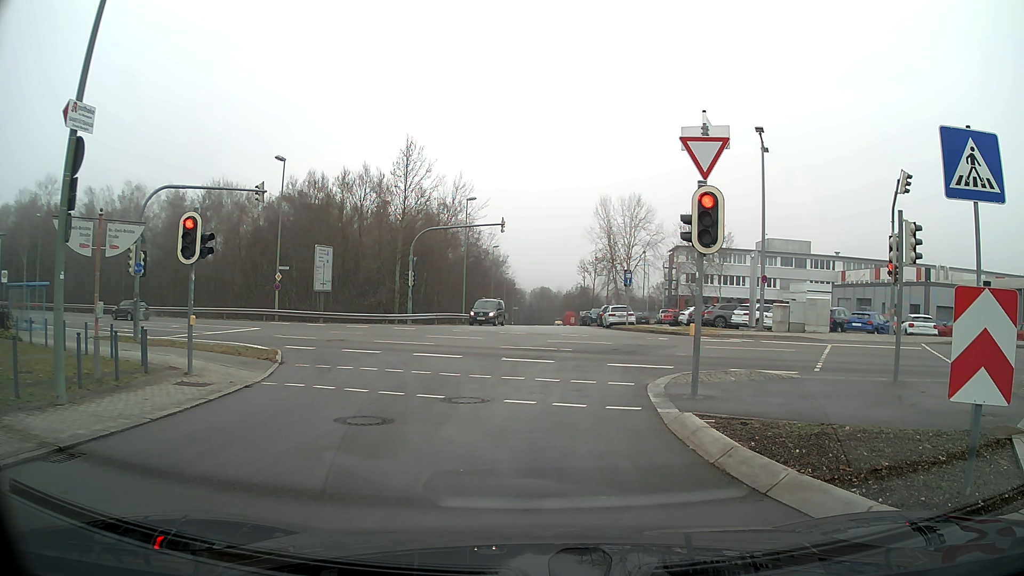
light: Day
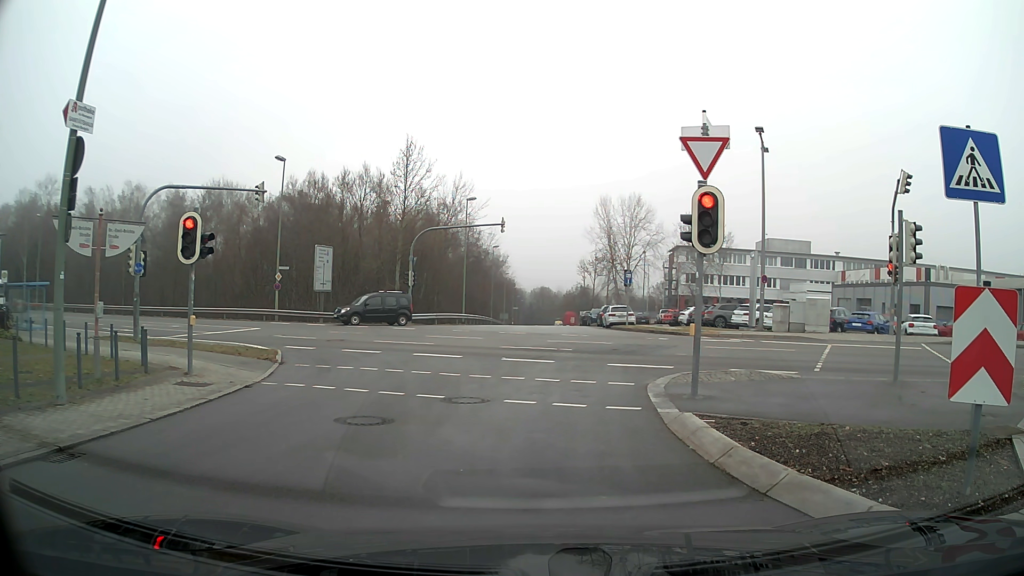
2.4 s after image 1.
(0.0, 0.0) m; 0°
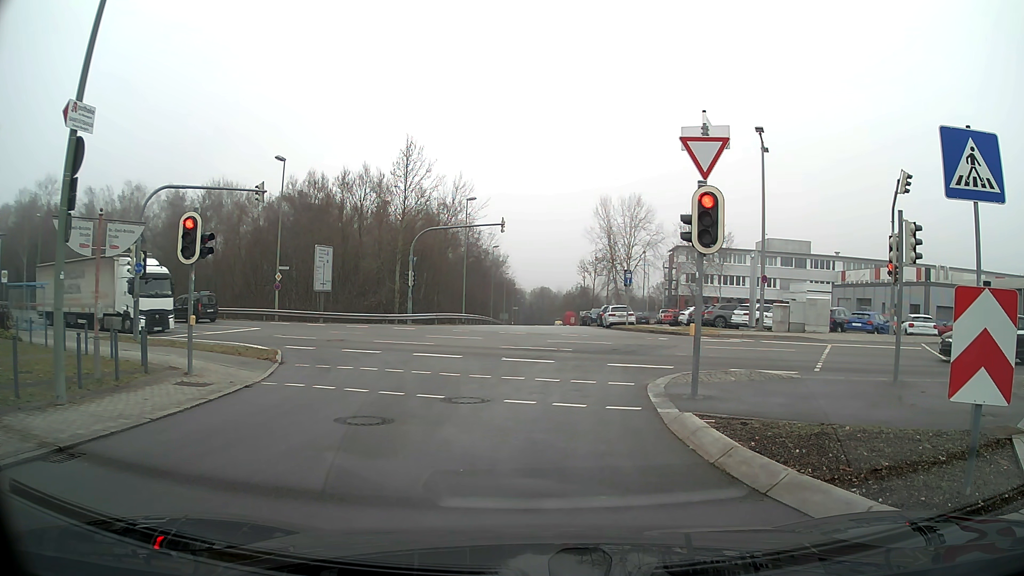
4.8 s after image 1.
(0.0, 0.0) m; 0°
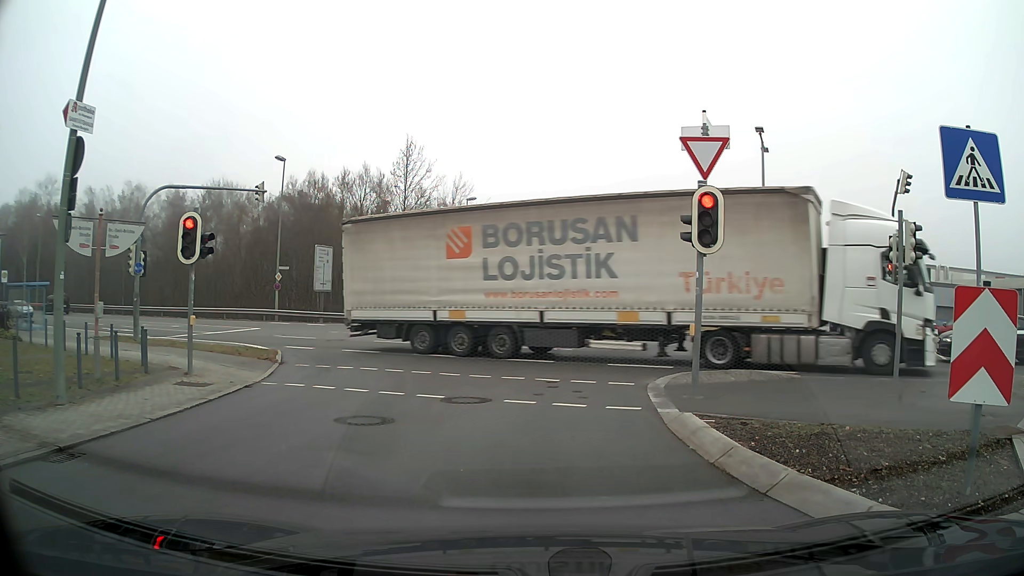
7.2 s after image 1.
(0.0, 0.0) m; 0°
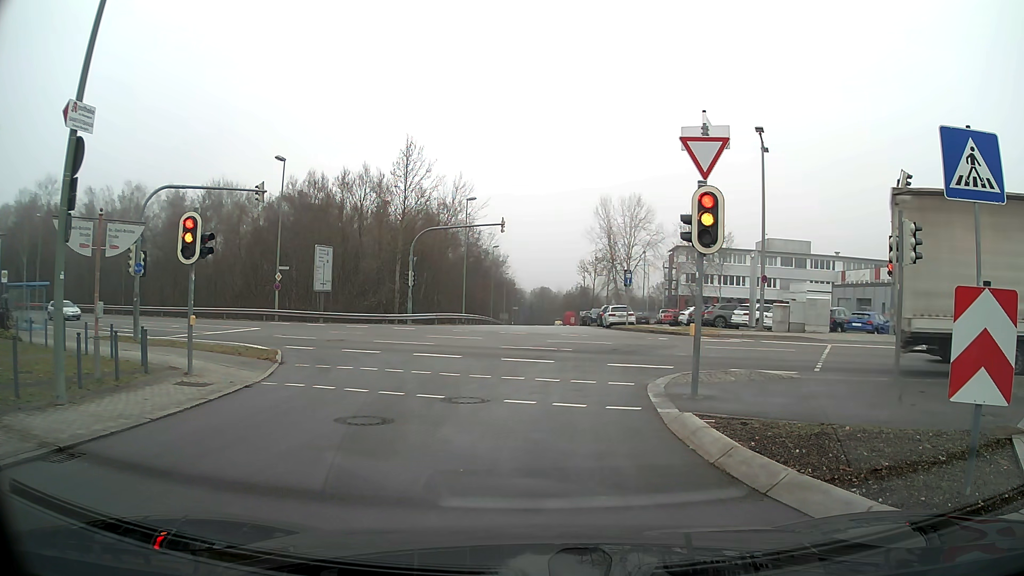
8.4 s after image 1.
(0.0, 0.0) m; 0°
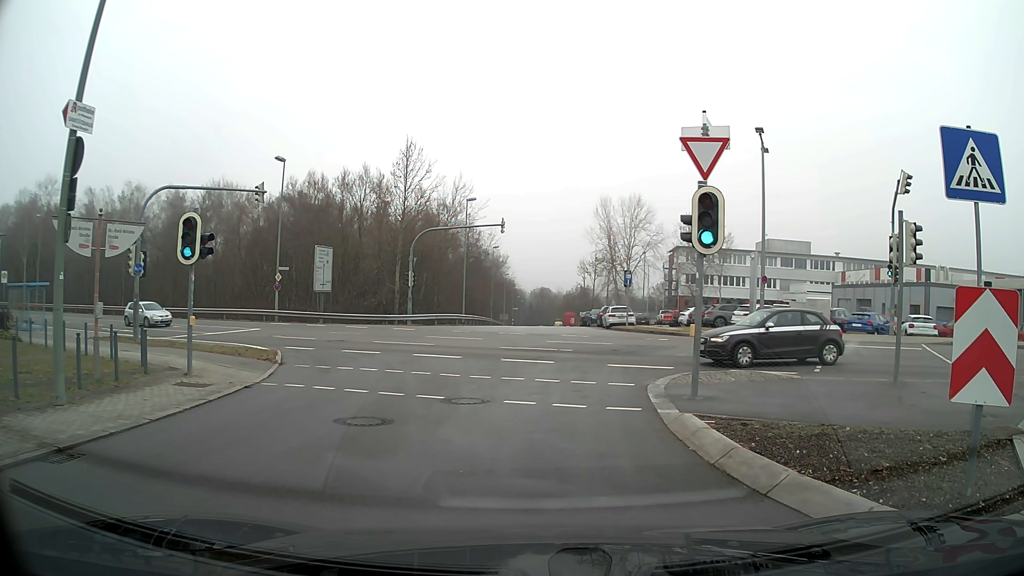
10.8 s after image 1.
(0.0, 0.0) m; 0°
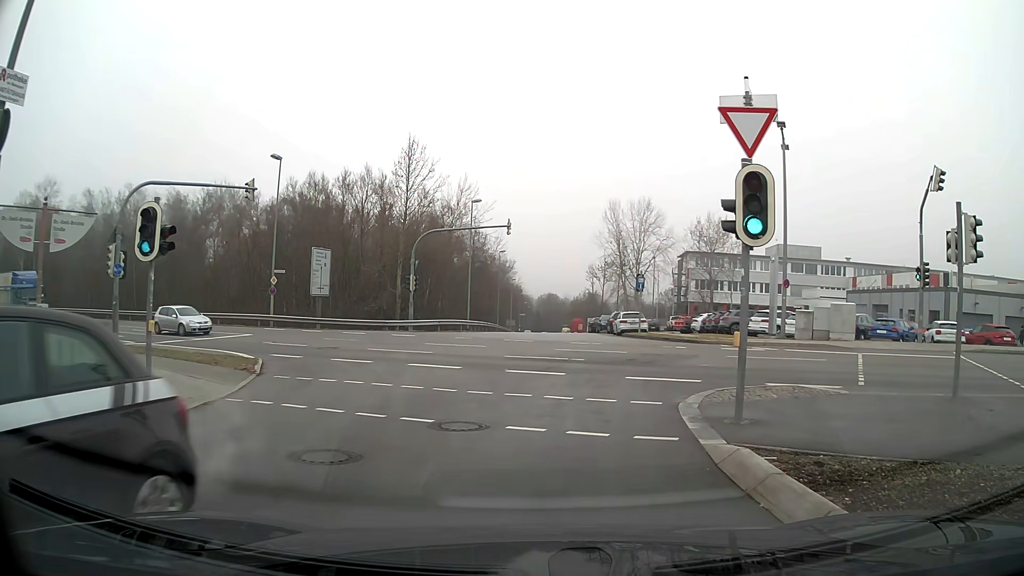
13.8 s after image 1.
(0.0, +2.1) m; 0°
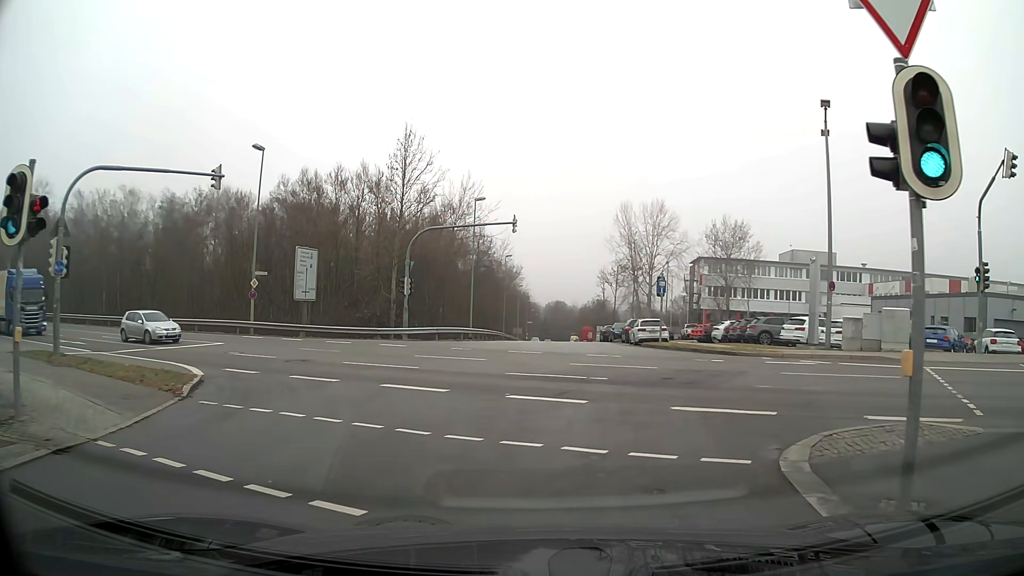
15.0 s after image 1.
(0.0, +4.3) m; -1°
